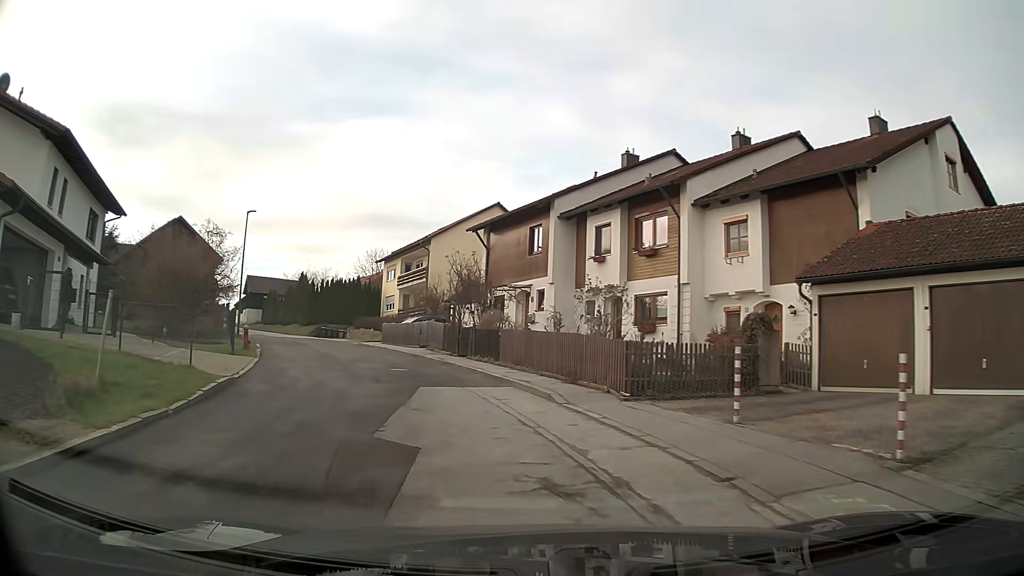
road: unclassified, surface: asphalt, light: Day
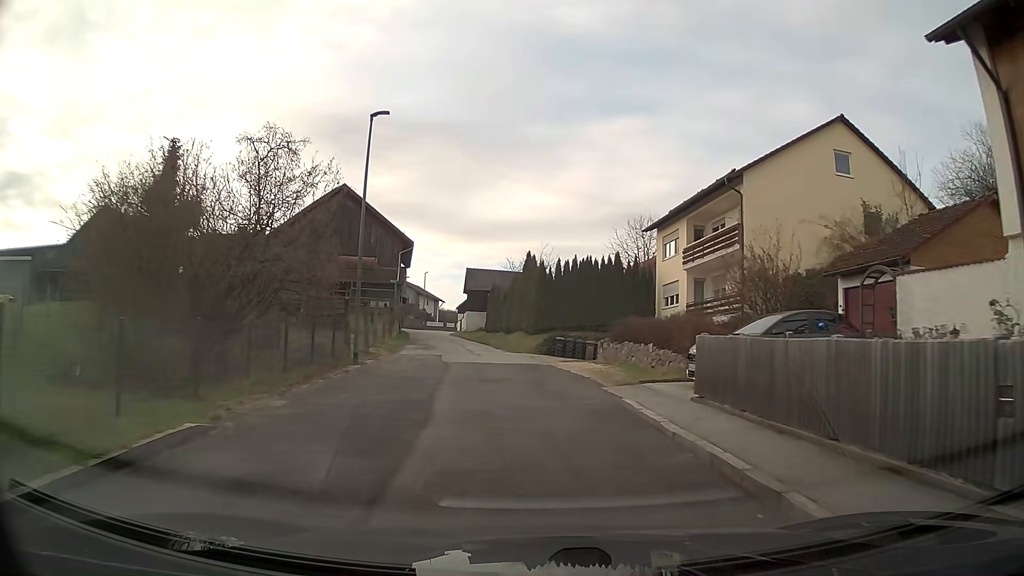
(-4.9, +23.2) m; -20°
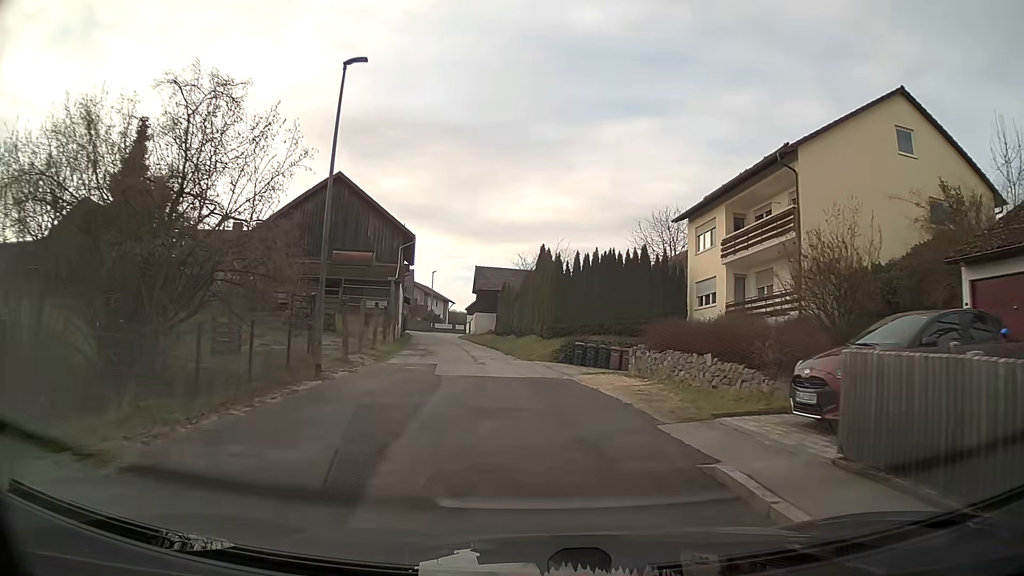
(-0.1, +4.9) m; -2°
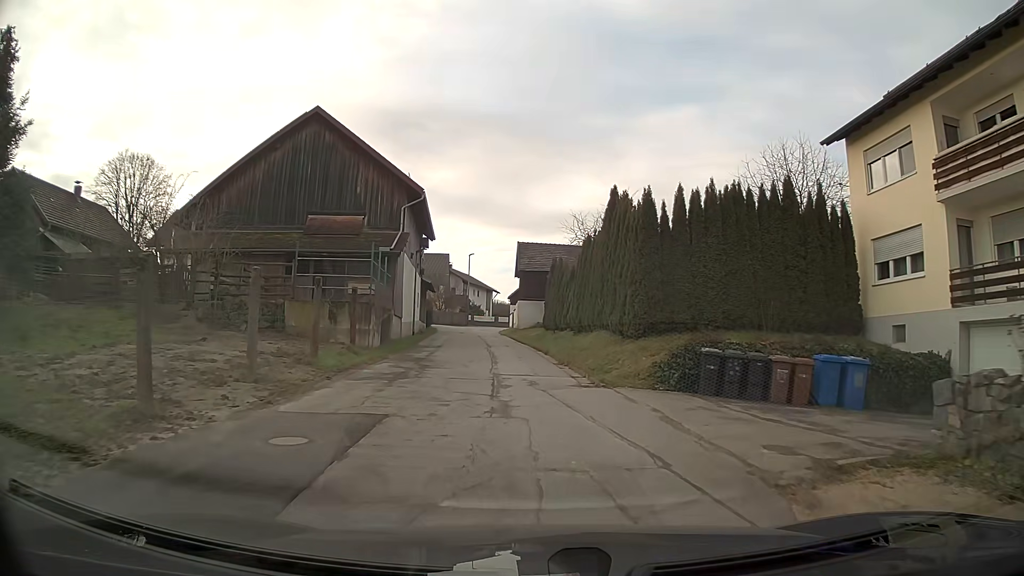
(-0.5, +14.3) m; -4°
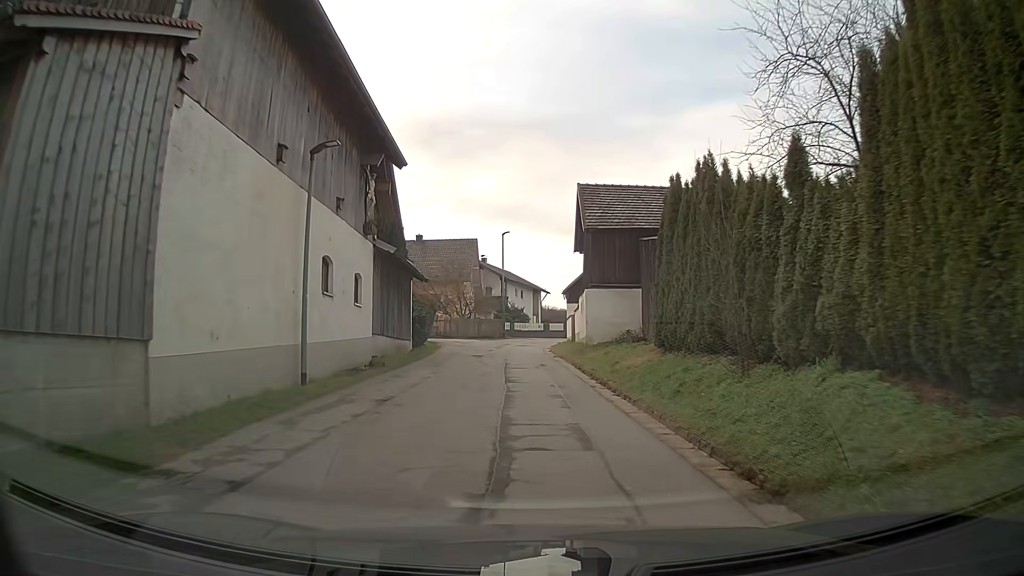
(-1.0, +24.8) m; -4°
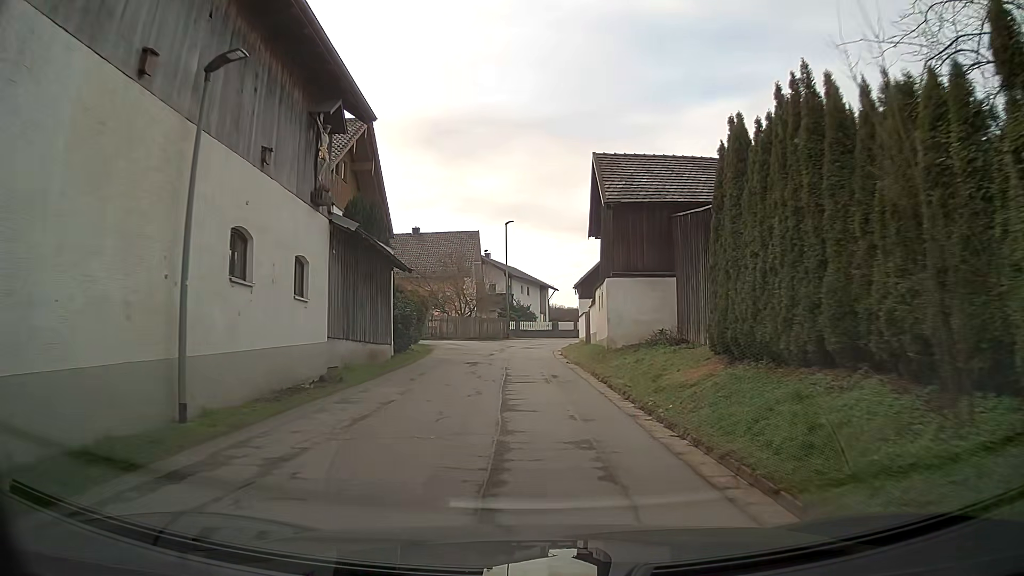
(0.0, +5.2) m; -1°
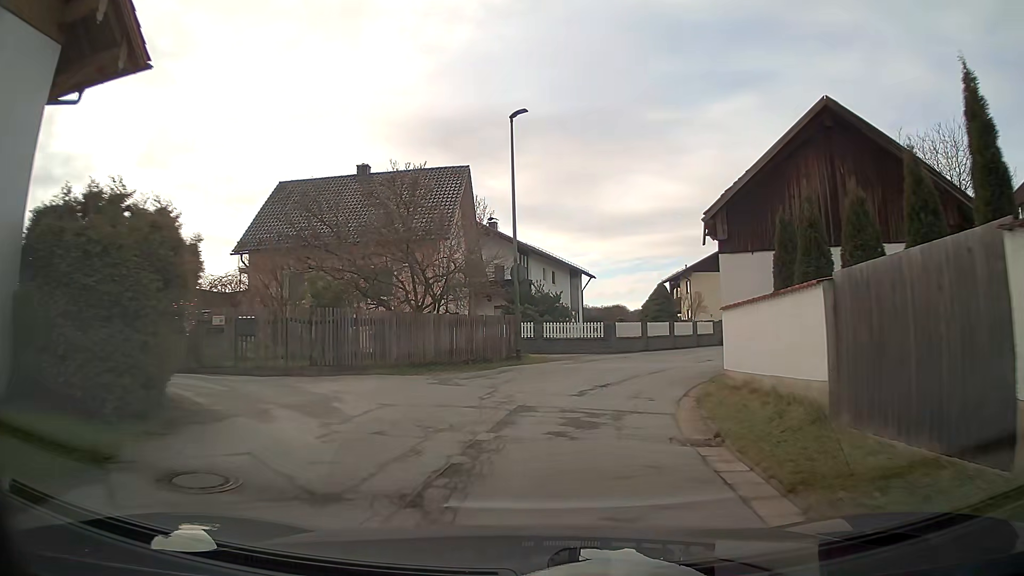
(-0.5, +25.1) m; +1°
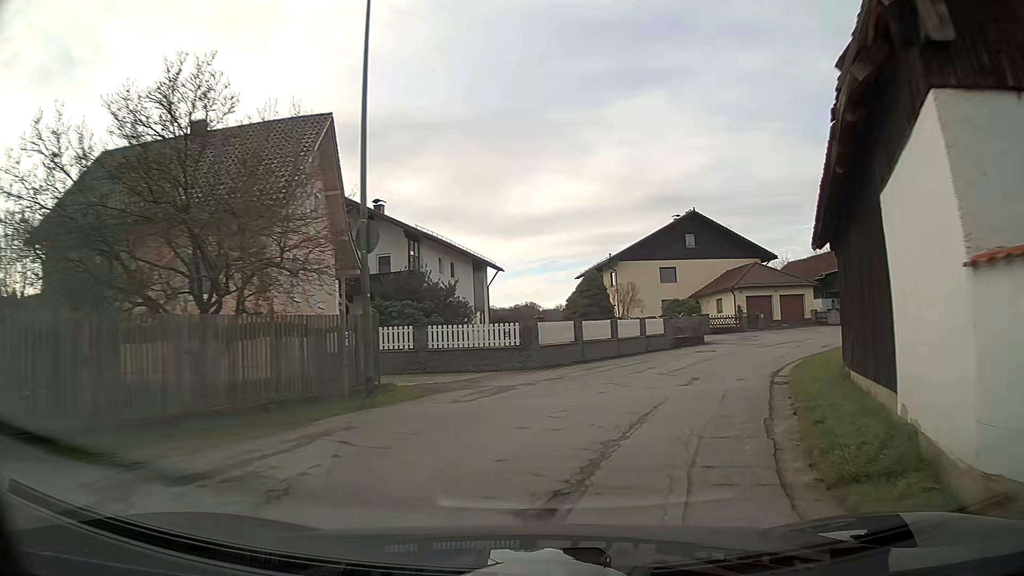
(+0.7, +9.5) m; +9°
(+1, +10) (+5, +19) (+10, +28) (+18, +34) (+27, +39) (+36, +42) (+46, +43) (+56, +44) (+66, +45) (+75, +49) m
